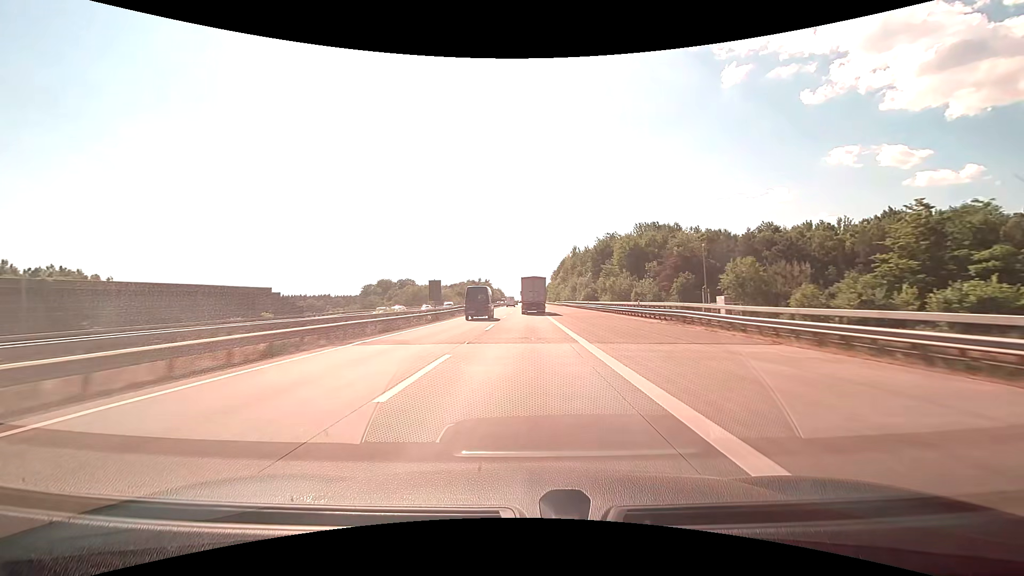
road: motorway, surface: concrete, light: Day
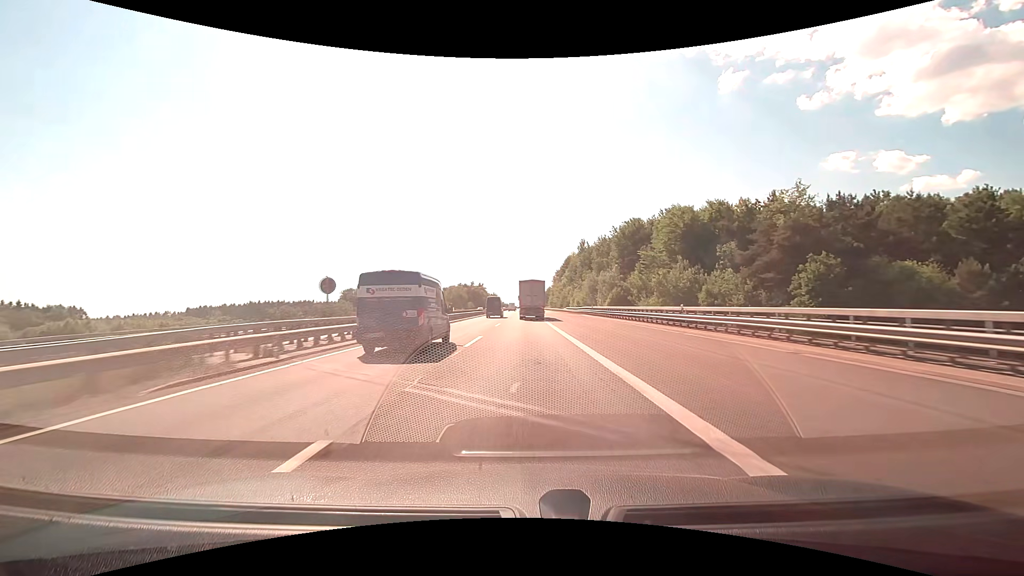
(0.0, +43.7) m; 0°
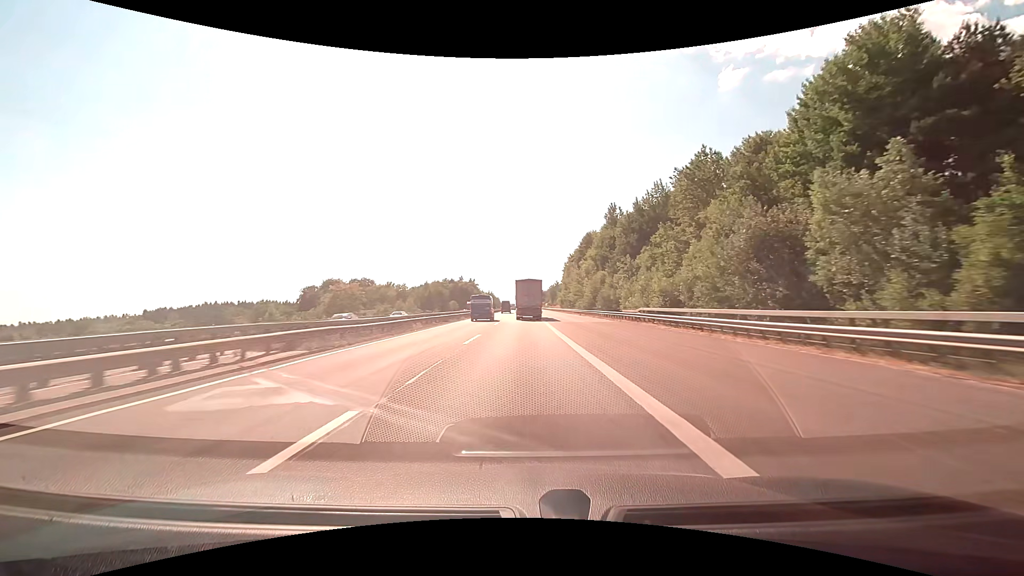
(0.0, +70.6) m; 0°
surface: asphalt
(0, +10) (0, +20) (0, +30) (0, +40) (0, +50) (0, +60) (0, +70) (0, +80) (-1, +90) (-1, +100) m
